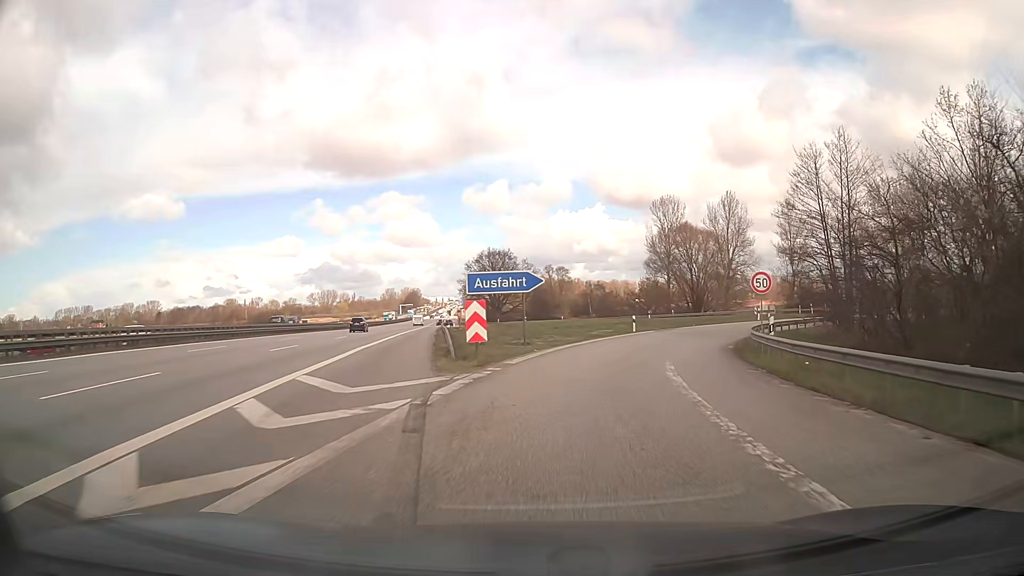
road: motorway_link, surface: asphalt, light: Day
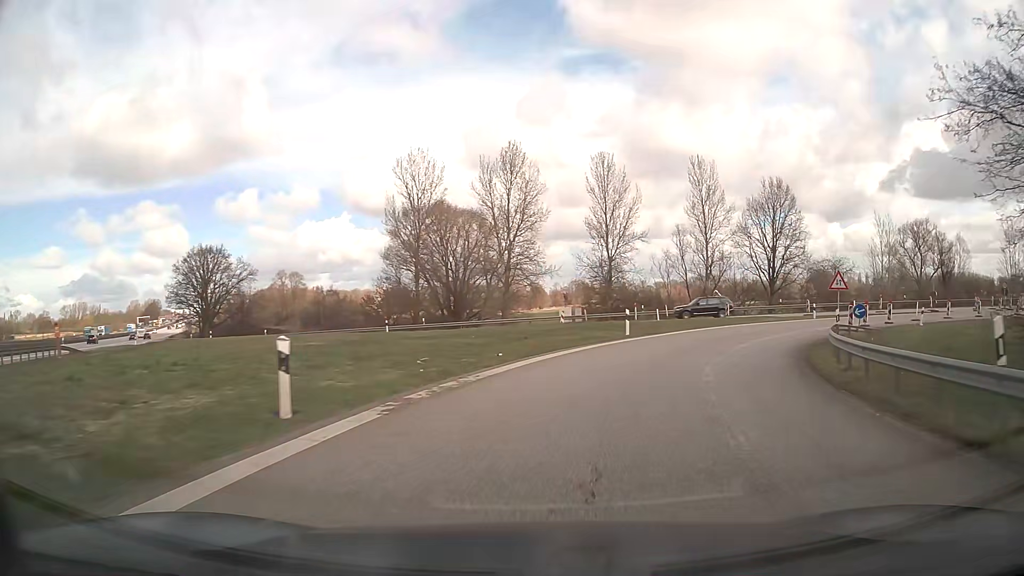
(+5.6, +32.6) m; +22°
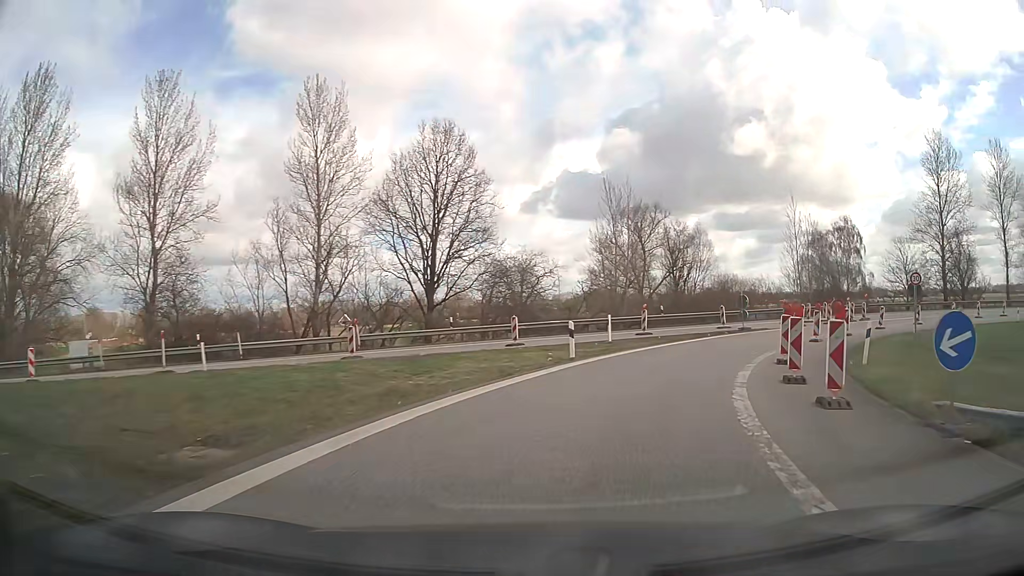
(+7.5, +27.5) m; +31°
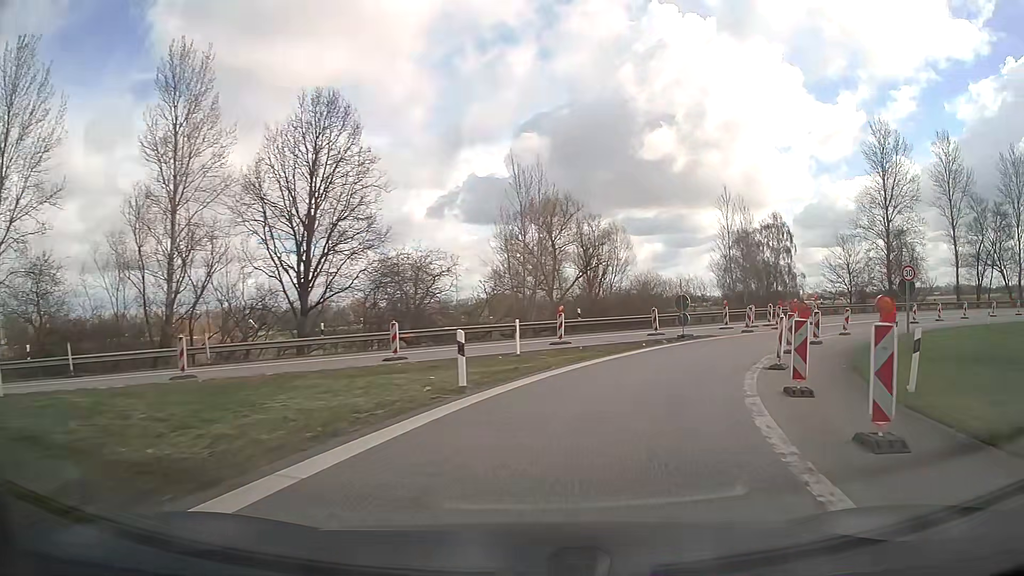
(+0.4, +6.9) m; +8°
(+1, +10) (+4, +19) (+9, +28) (+15, +36) (+23, +42) (+32, +47) (+41, +50) (+51, +51) (+61, +50) (+71, +48) m
